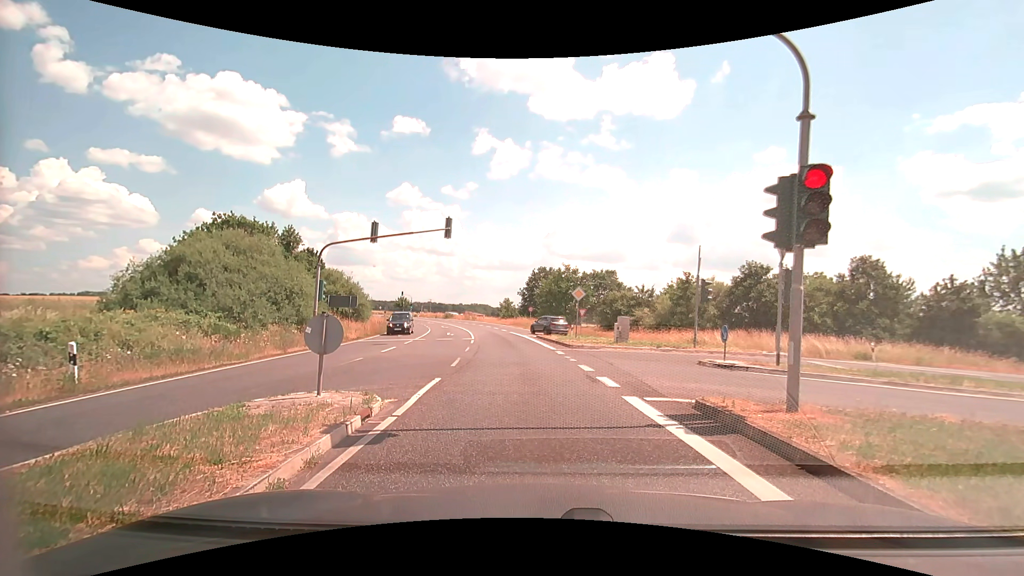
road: secondary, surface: asphalt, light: Day
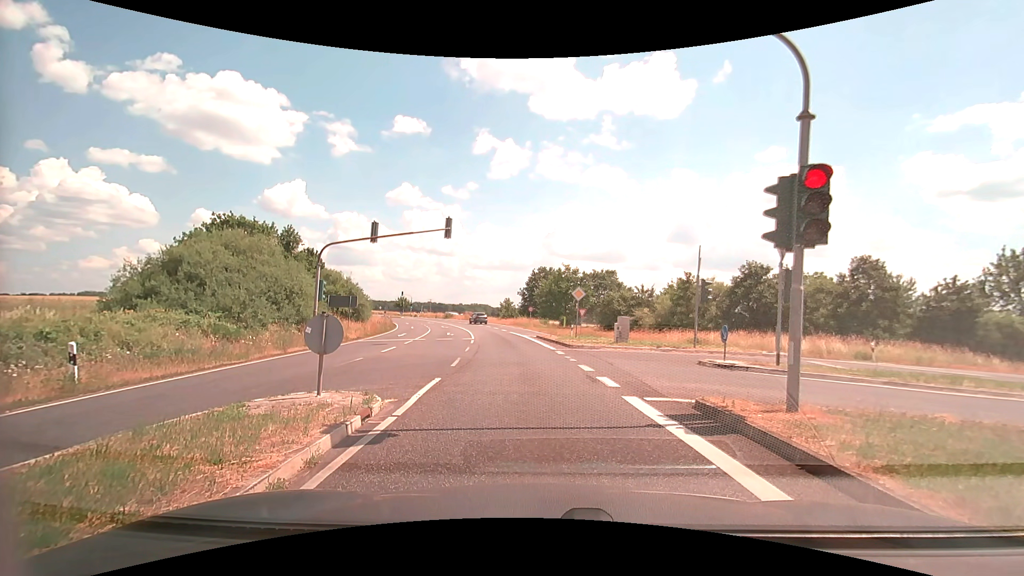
(0.0, 0.0) m; 0°
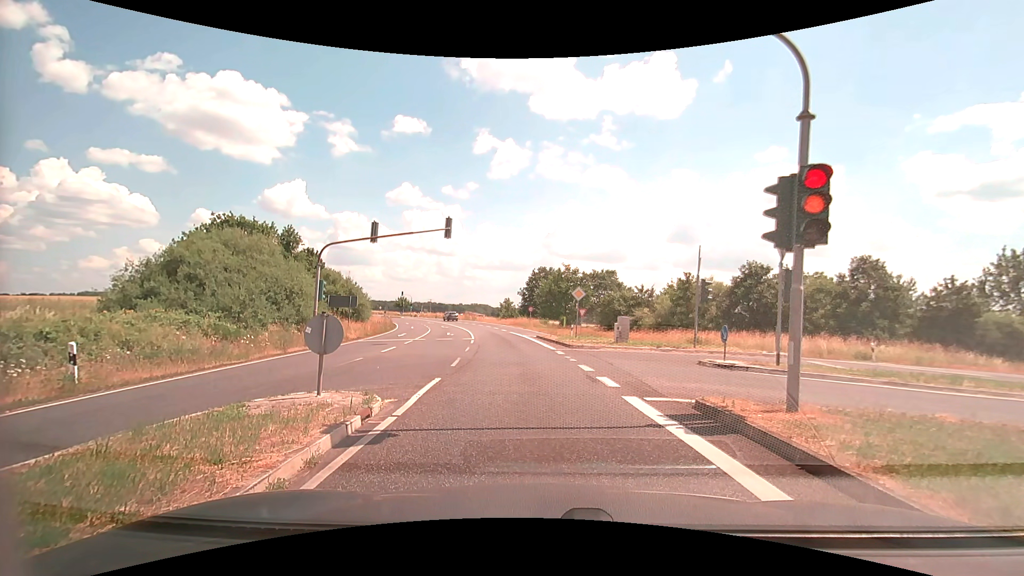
(0.0, 0.0) m; 0°
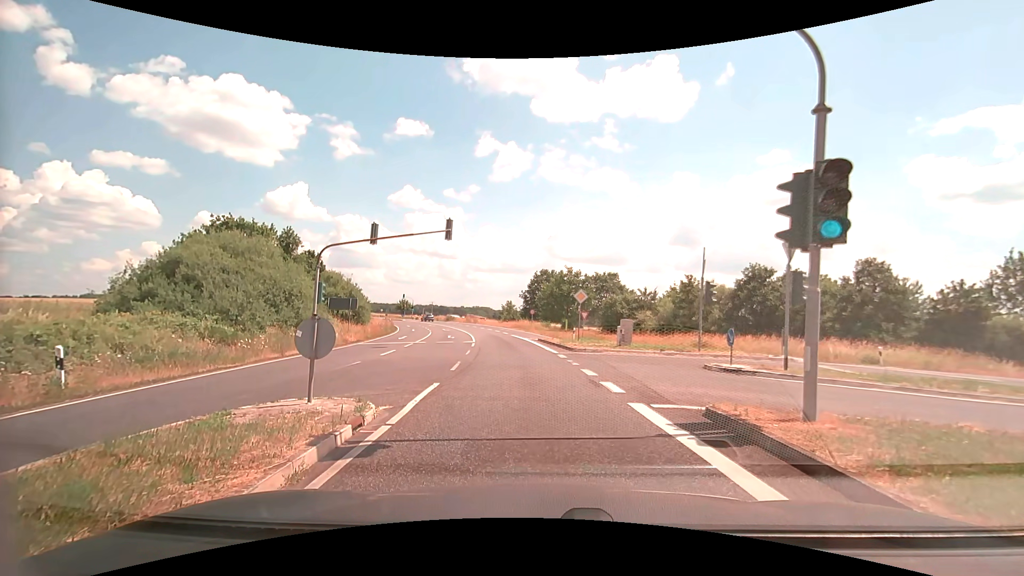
(0.0, +0.4) m; 0°
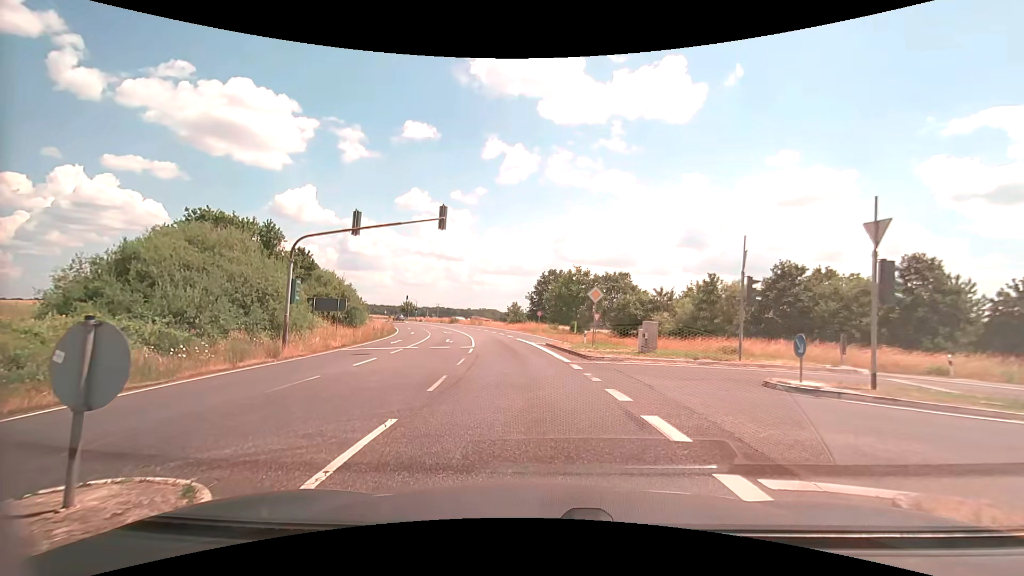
(-0.1, +4.1) m; -2°
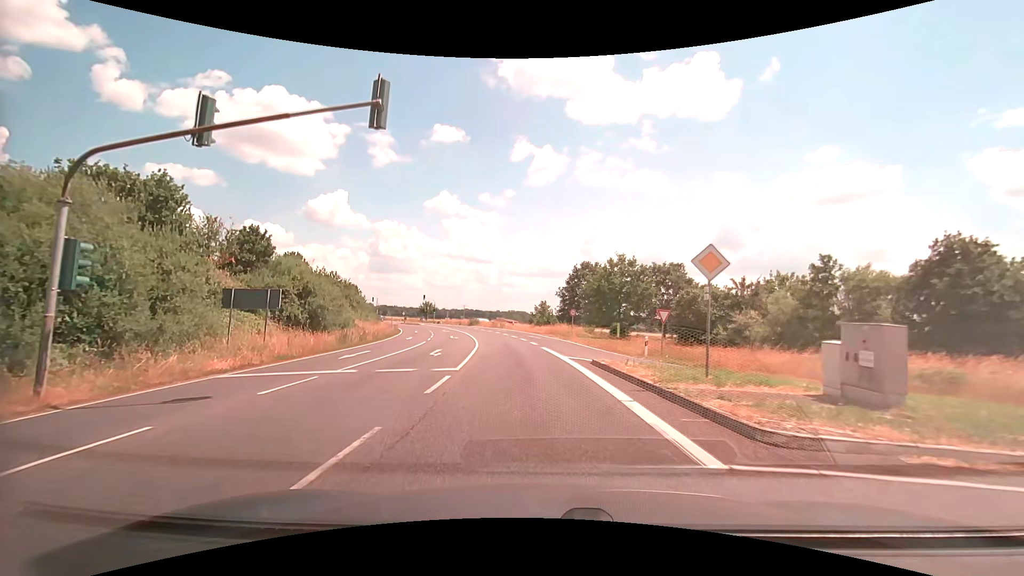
(-0.2, +13.3) m; -3°
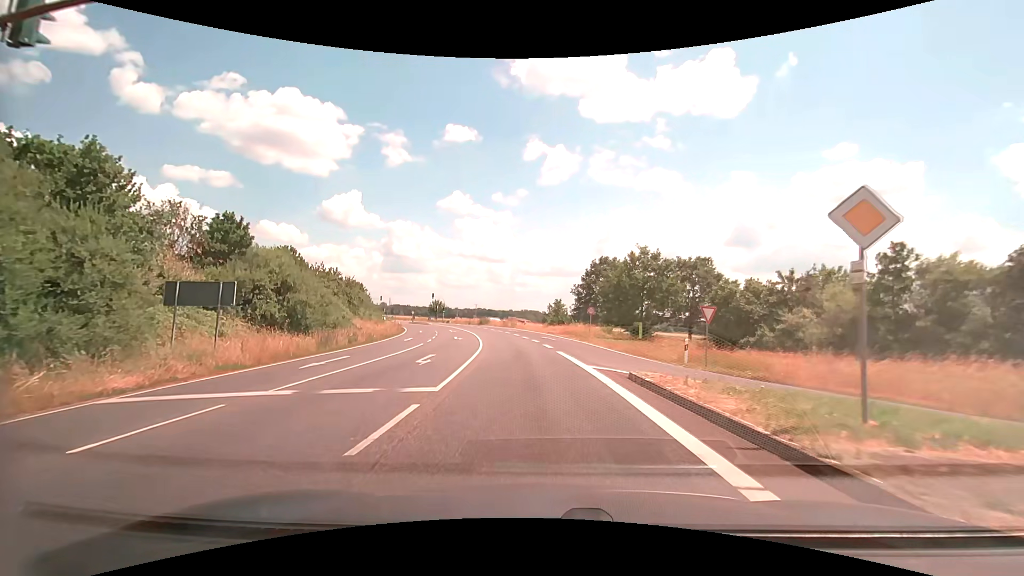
(-0.1, +4.7) m; -1°
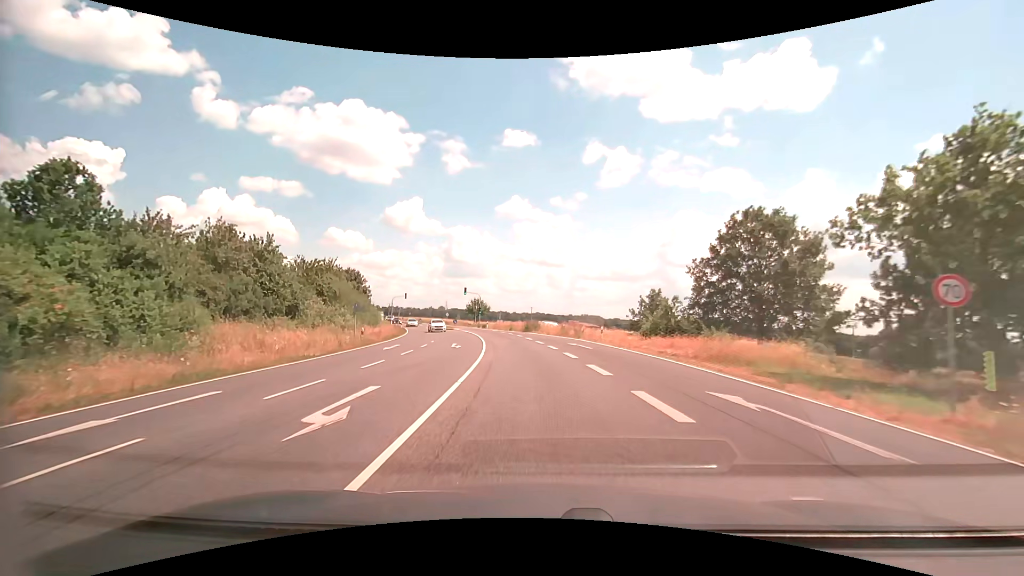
(-2.1, +31.2) m; -7°
(0, +10) (-1, +20) (-2, +30) (-3, +40) (-4, +50) (-6, +60) (-9, +69) (-12, +79) (-15, +88) (-19, +98) m
